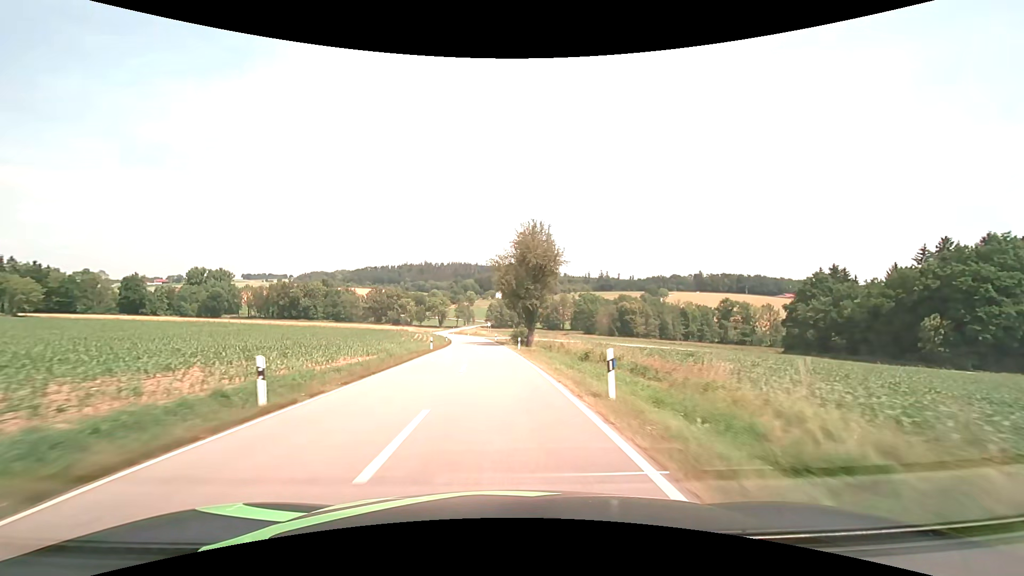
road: tertiary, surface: asphalt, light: Day
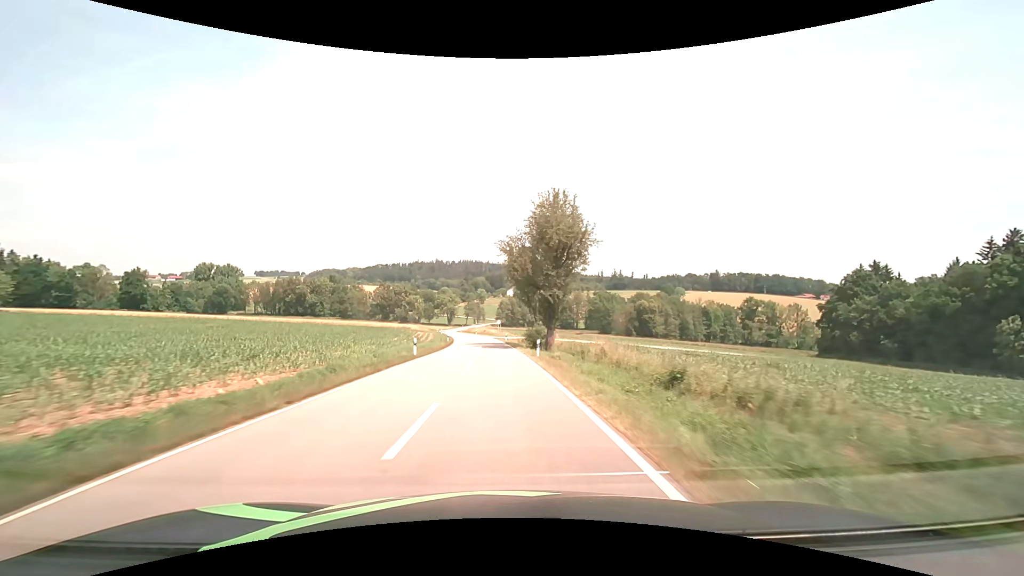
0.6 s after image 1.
(-0.1, +11.4) m; -1°
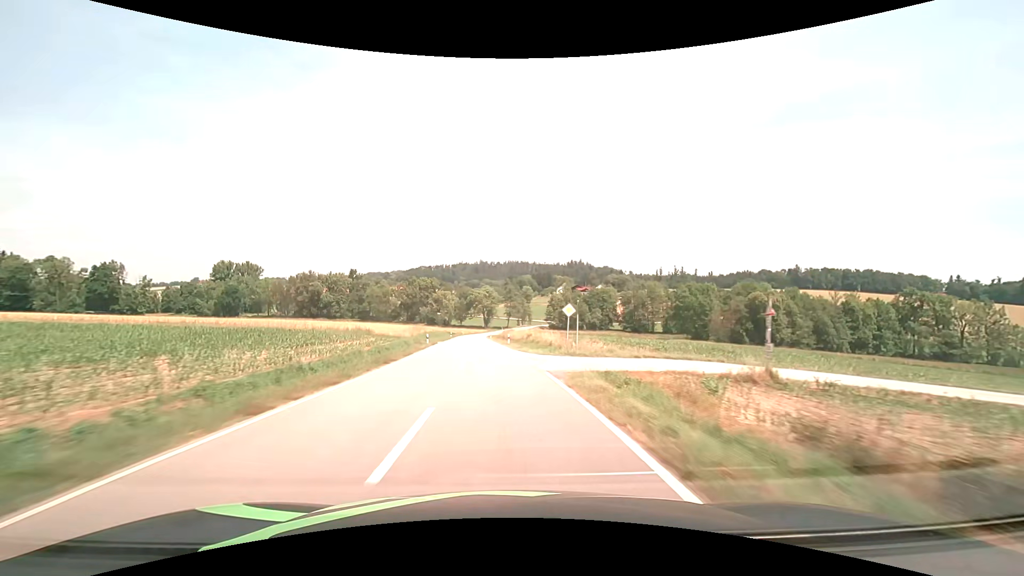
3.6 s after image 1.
(-2.3, +61.7) m; -5°
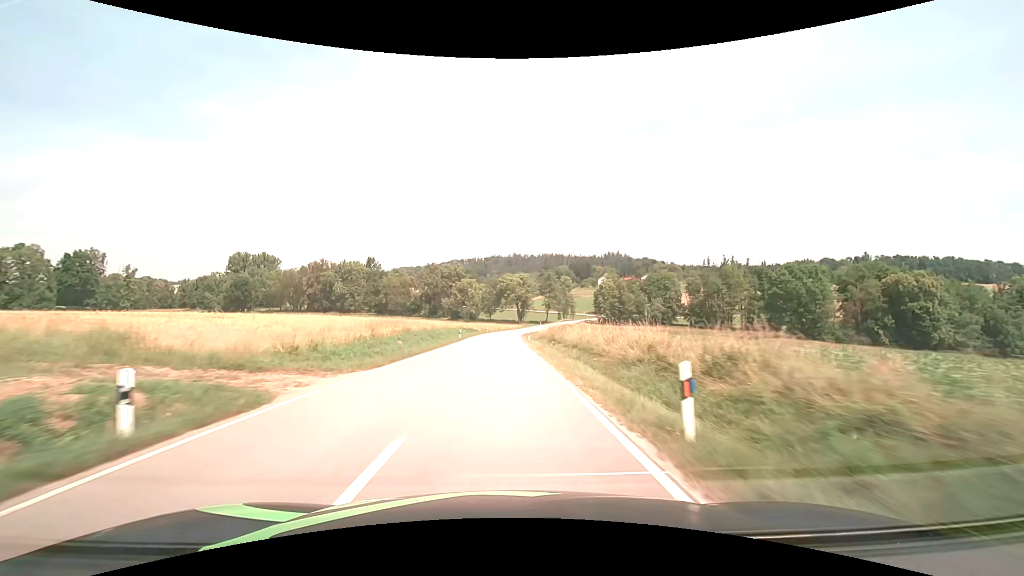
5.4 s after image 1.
(-1.7, +38.4) m; -4°
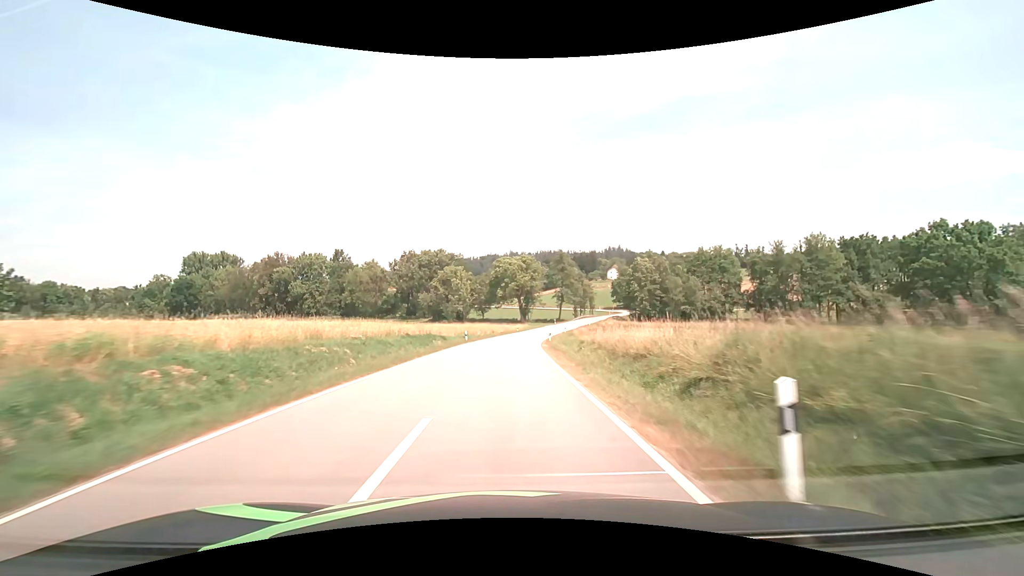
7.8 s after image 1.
(-0.2, +46.8) m; 0°
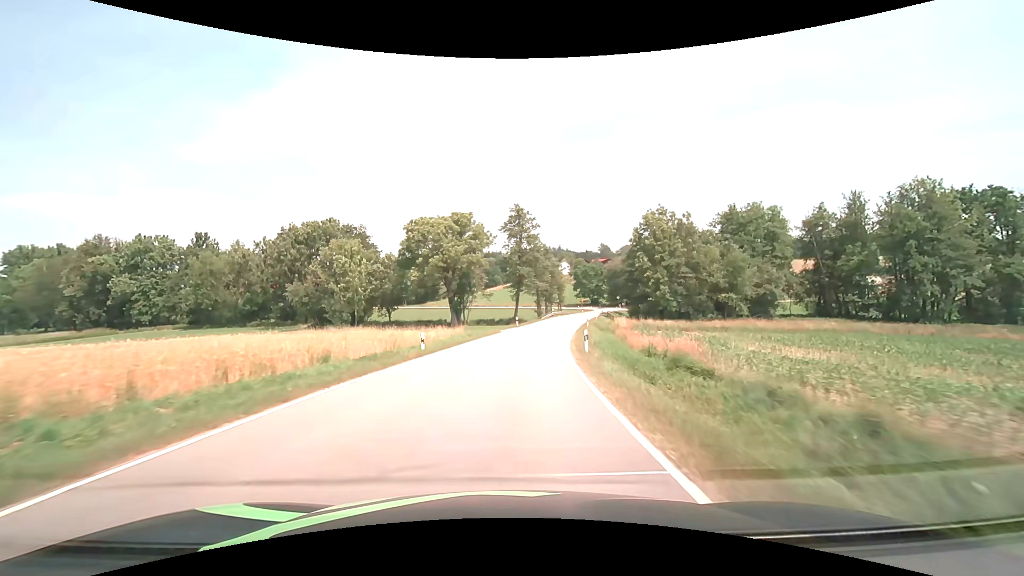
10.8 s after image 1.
(+2.2, +51.3) m; +7°
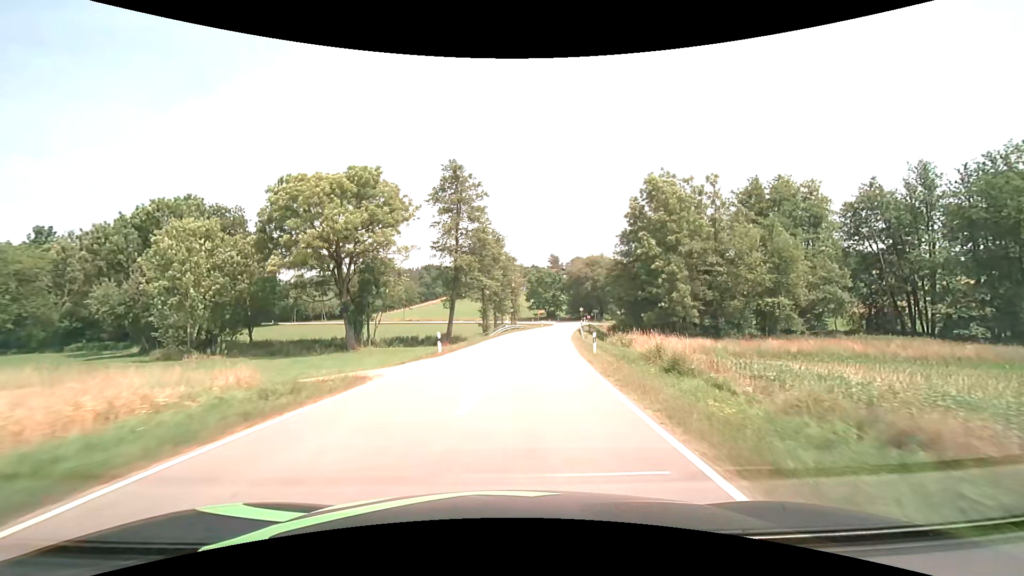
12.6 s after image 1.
(+1.3, +27.4) m; +6°
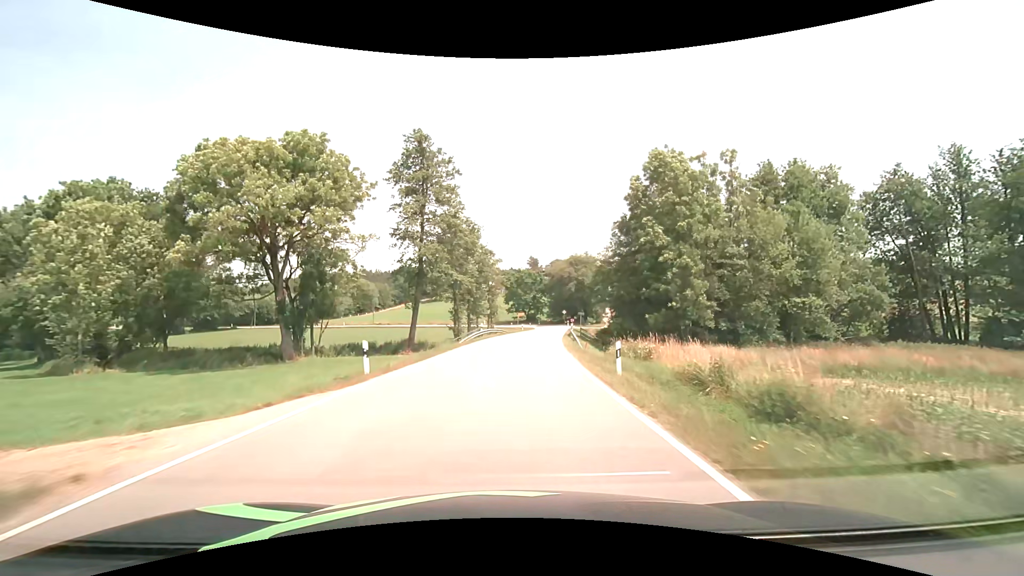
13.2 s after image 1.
(+0.2, +8.8) m; +3°
(0, +10) (+1, +20) (+1, +30) (+3, +40) (+4, +50) (+5, +60) (+7, +70) (+8, +79) (+10, +89) (+10, +99) m
